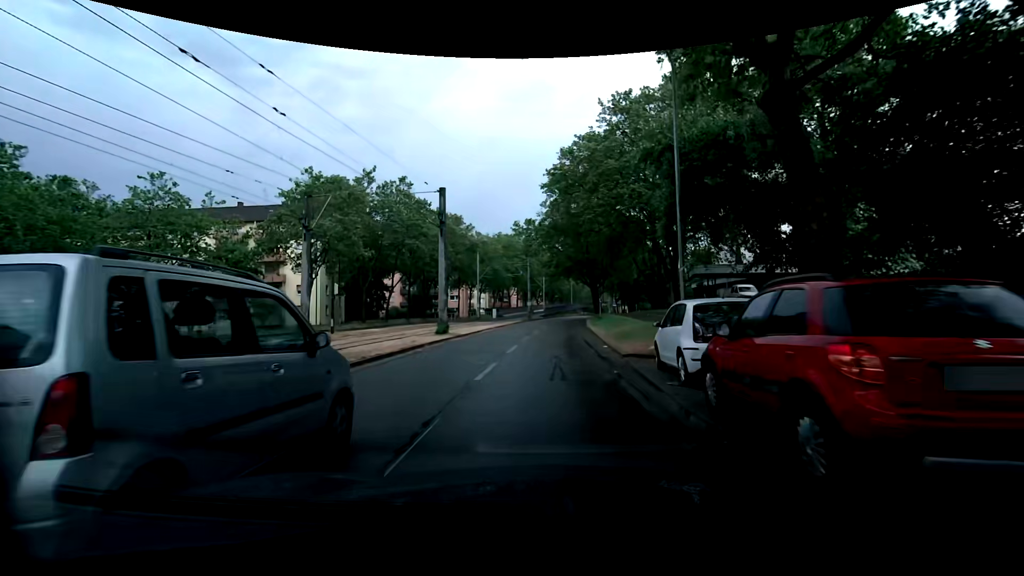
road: tertiary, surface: asphalt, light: Day
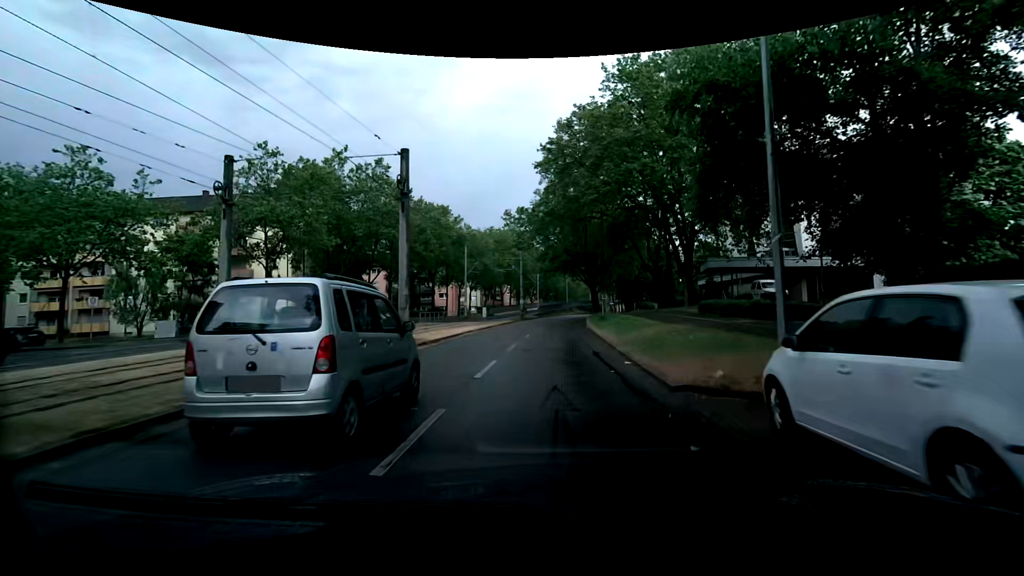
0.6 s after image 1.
(0.0, +6.0) m; +1°
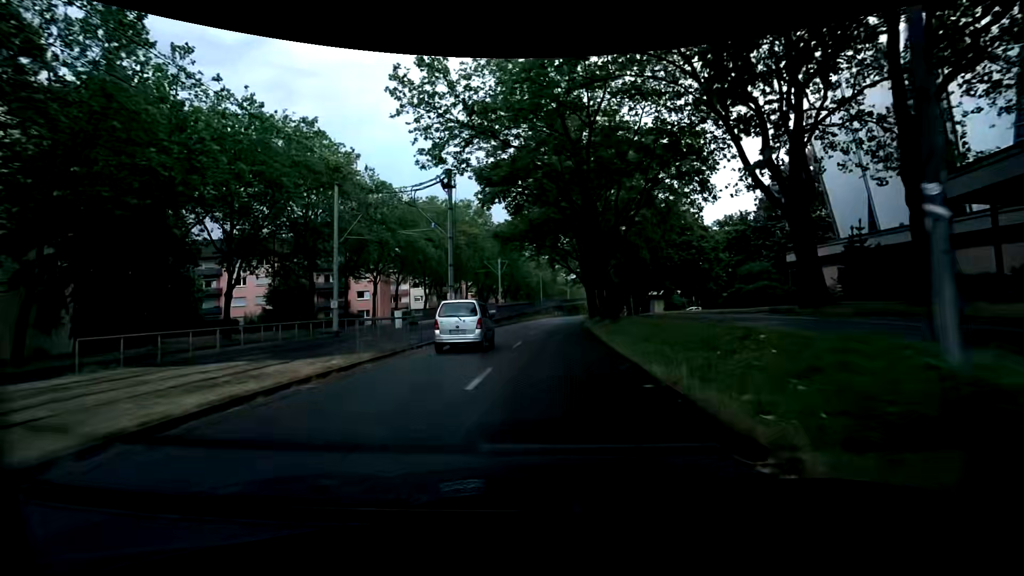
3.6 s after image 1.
(+0.7, +32.1) m; +2°
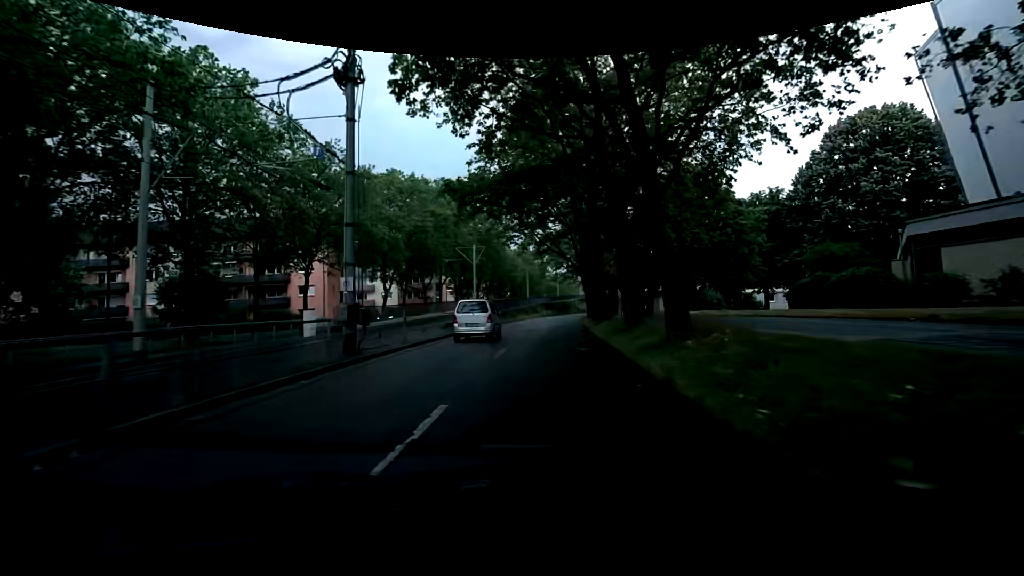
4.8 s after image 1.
(+0.1, +13.5) m; 0°
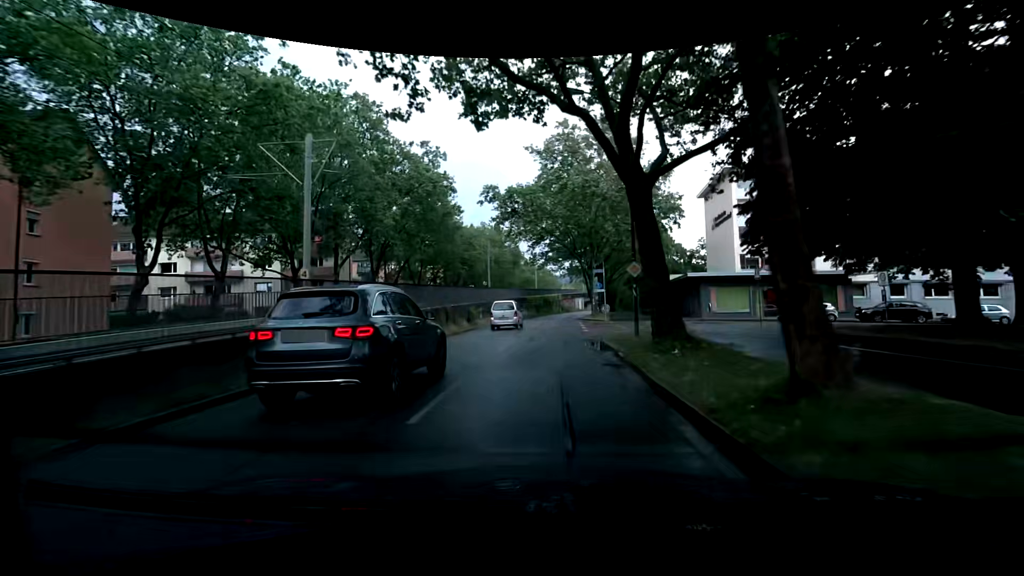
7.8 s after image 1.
(+1.1, +33.8) m; +3°
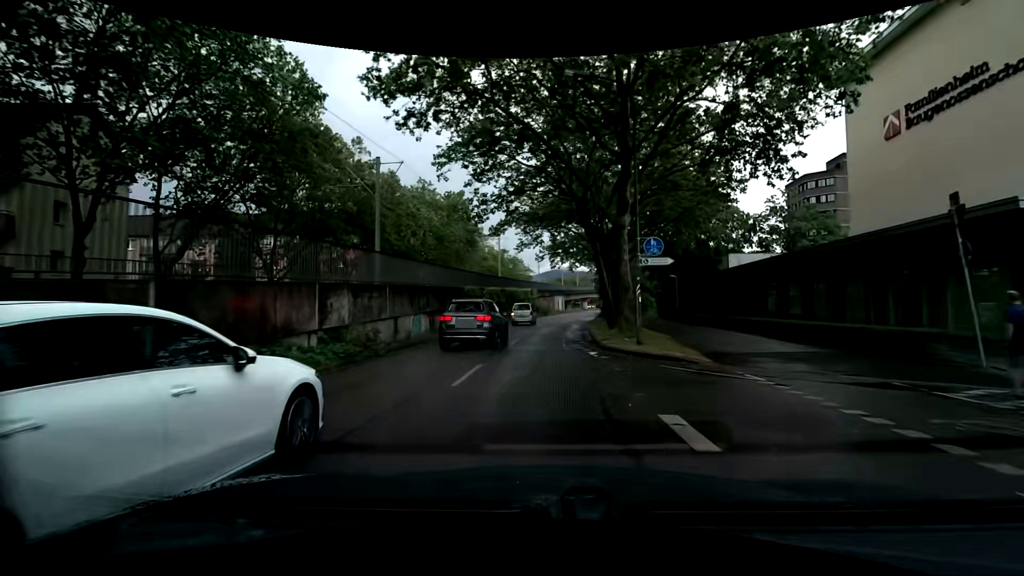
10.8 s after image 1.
(+0.9, +33.0) m; +5°
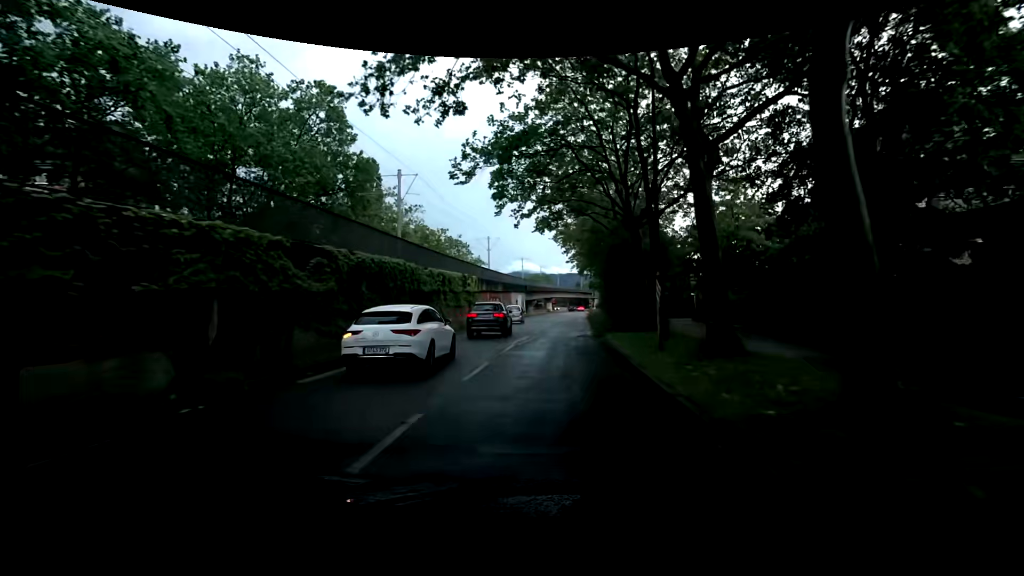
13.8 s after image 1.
(+0.2, +32.5) m; 0°
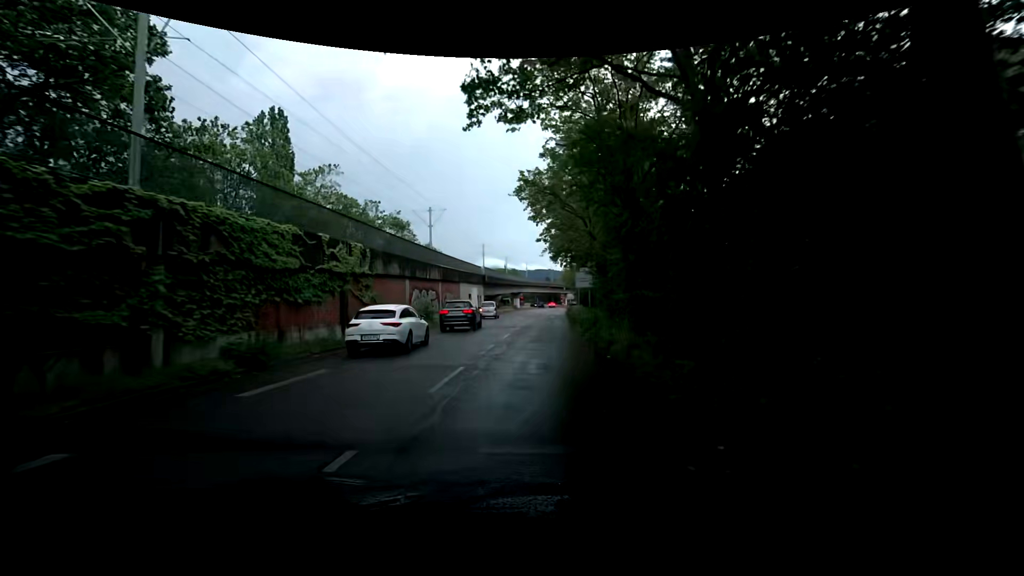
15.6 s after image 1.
(+0.8, +19.3) m; +6°
(0, +10) (0, +20) (+1, +30) (+1, +40) (+2, +50) (+2, +60) (+3, +70) (+5, +80) (+6, +90) (+7, +100) m
